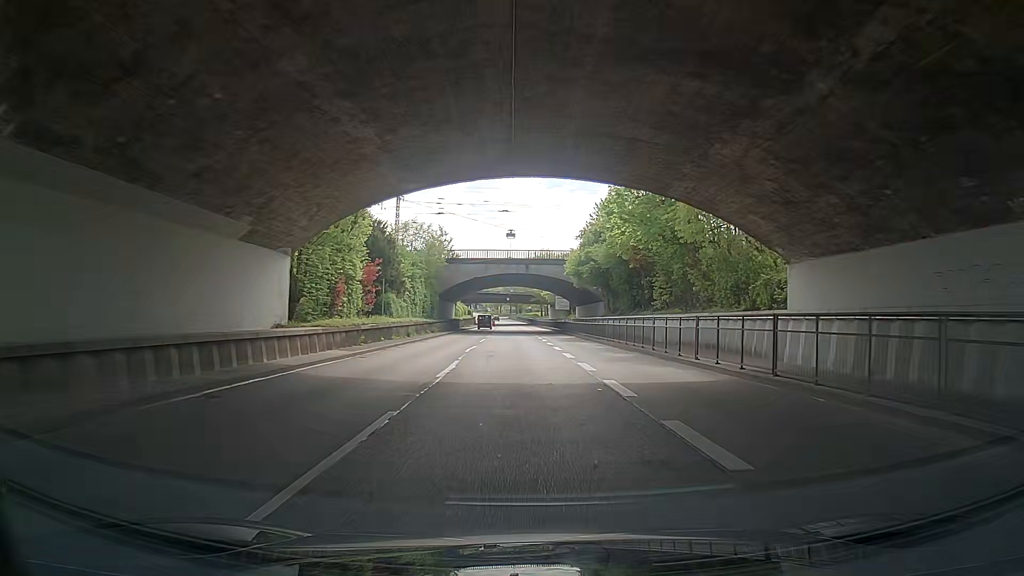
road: trunk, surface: asphalt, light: Day
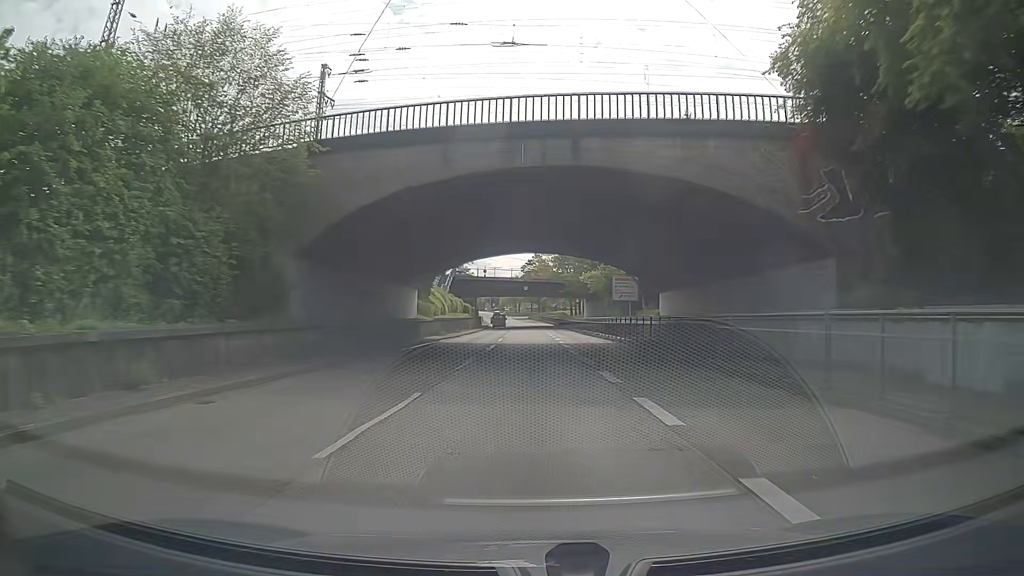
(-1.1, +45.3) m; -2°
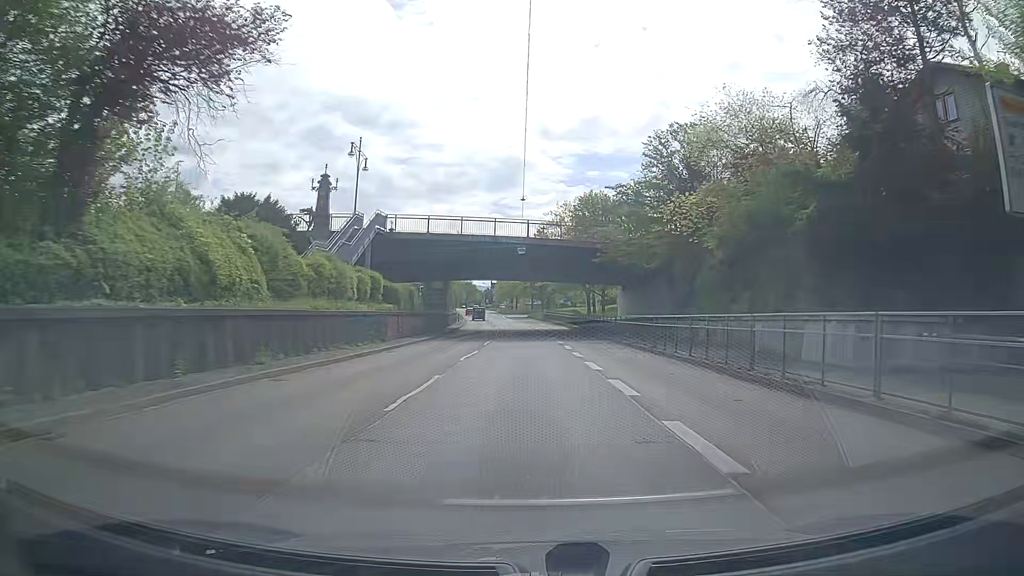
(-0.6, +44.7) m; -2°
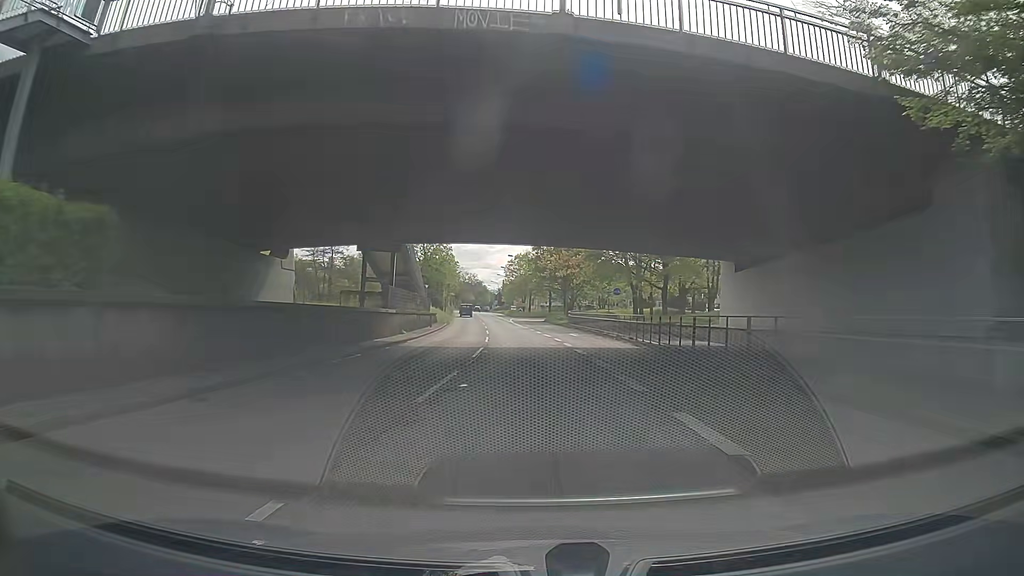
(+0.2, +35.1) m; 0°
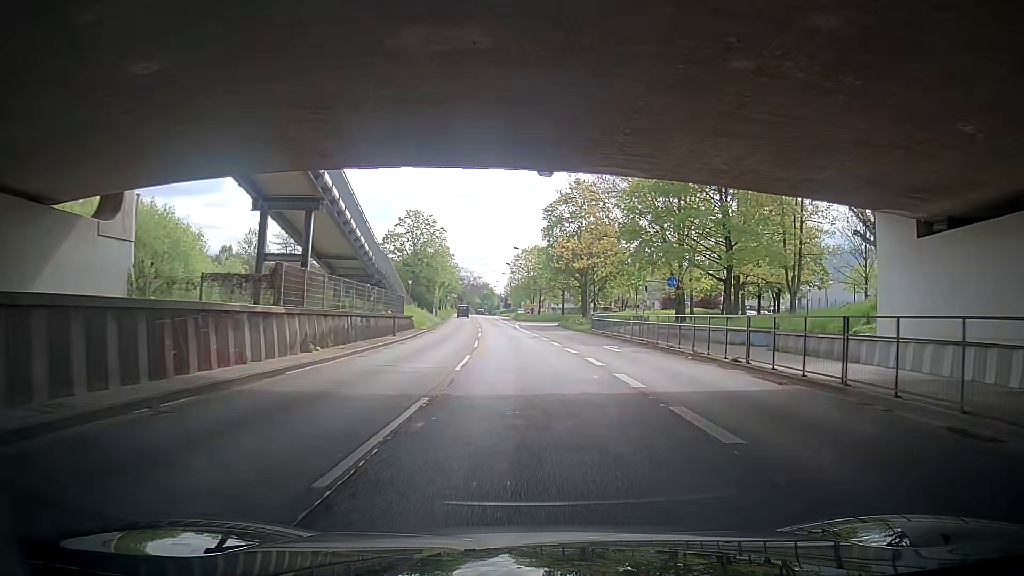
(-0.1, +17.4) m; +1°
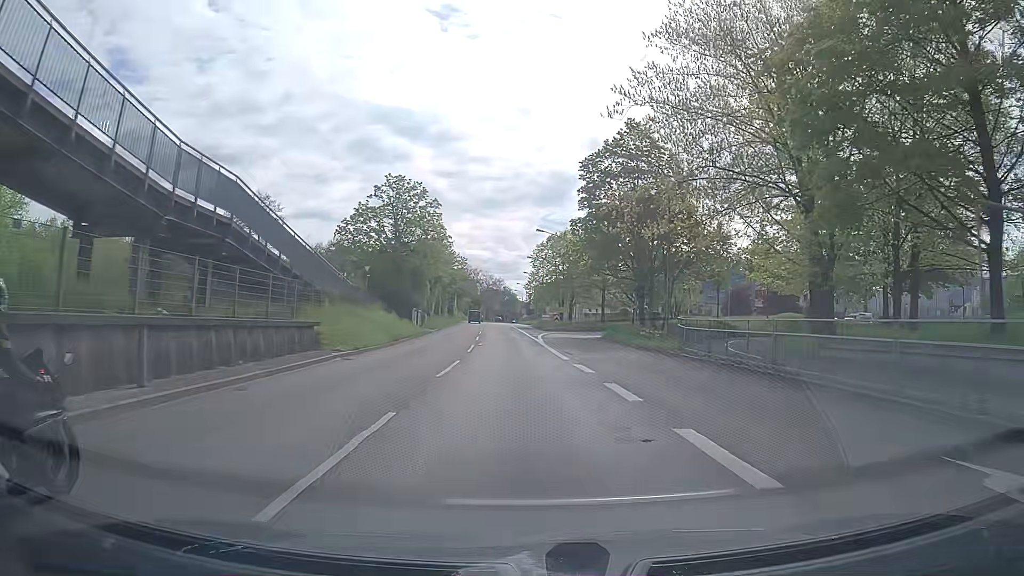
(-0.5, +25.8) m; -3°
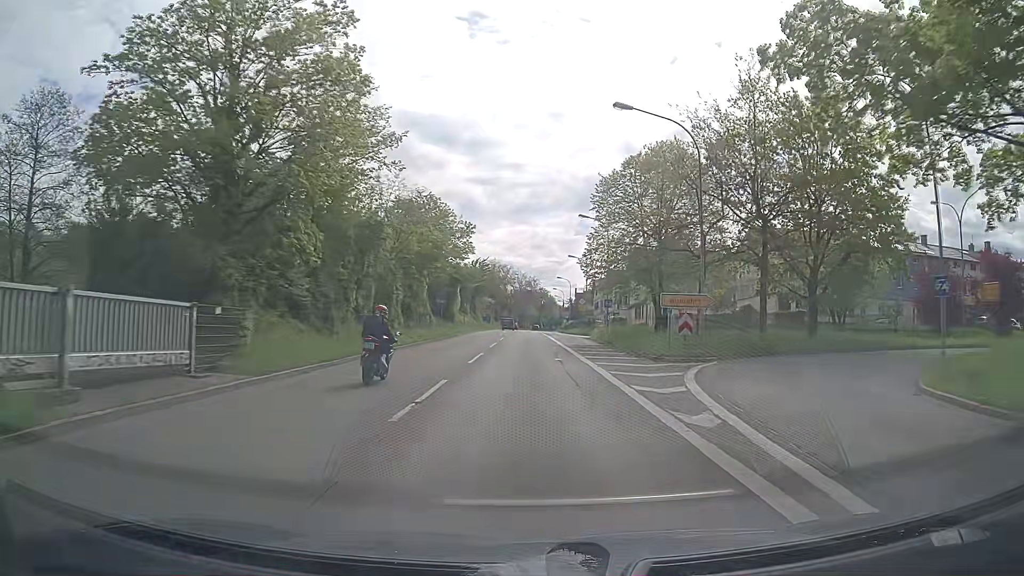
(-1.5, +42.3) m; -3°
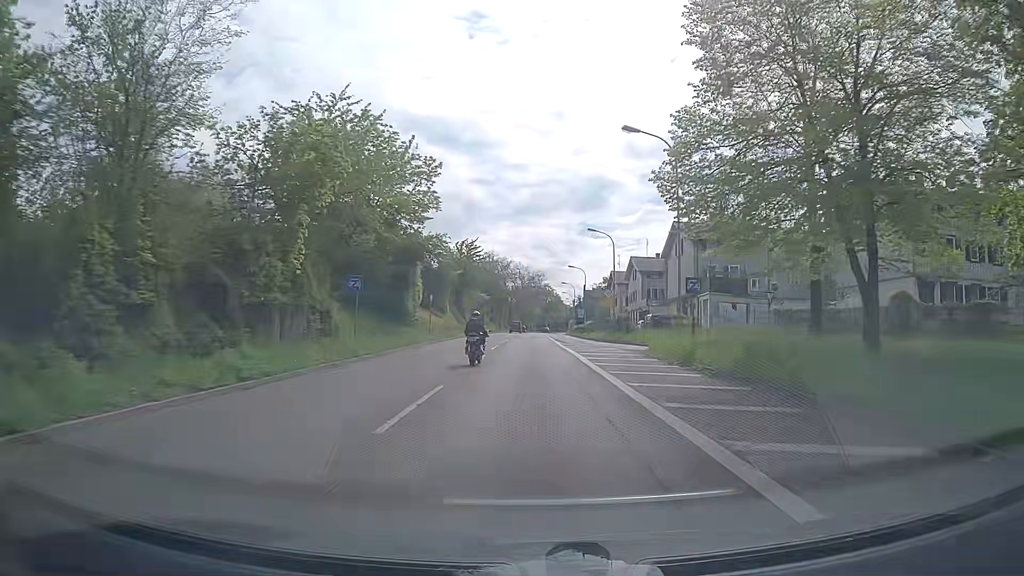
(-0.1, +24.9) m; 0°
(0, +10) (0, +20) (0, +30) (0, +40) (0, +50) (0, +60) (-1, +70) (-1, +80) (-1, +90) (0, +100) m
